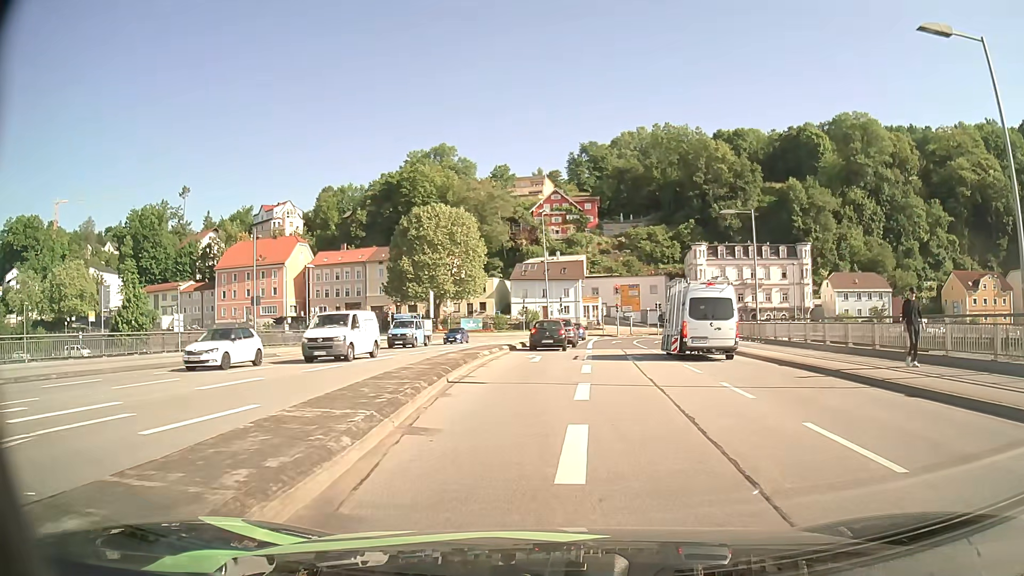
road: primary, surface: asphalt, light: Day
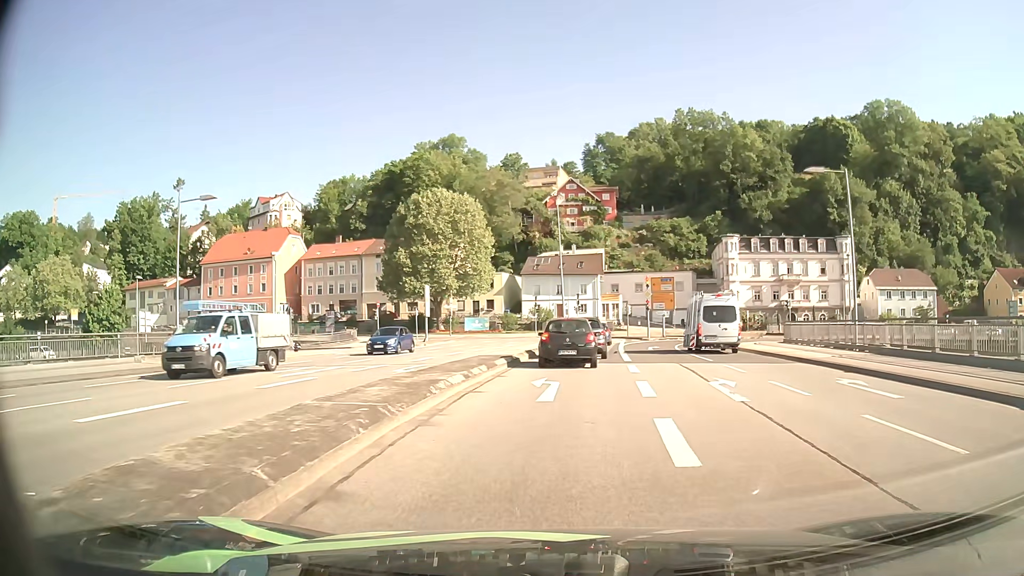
(-0.2, +11.3) m; -1°
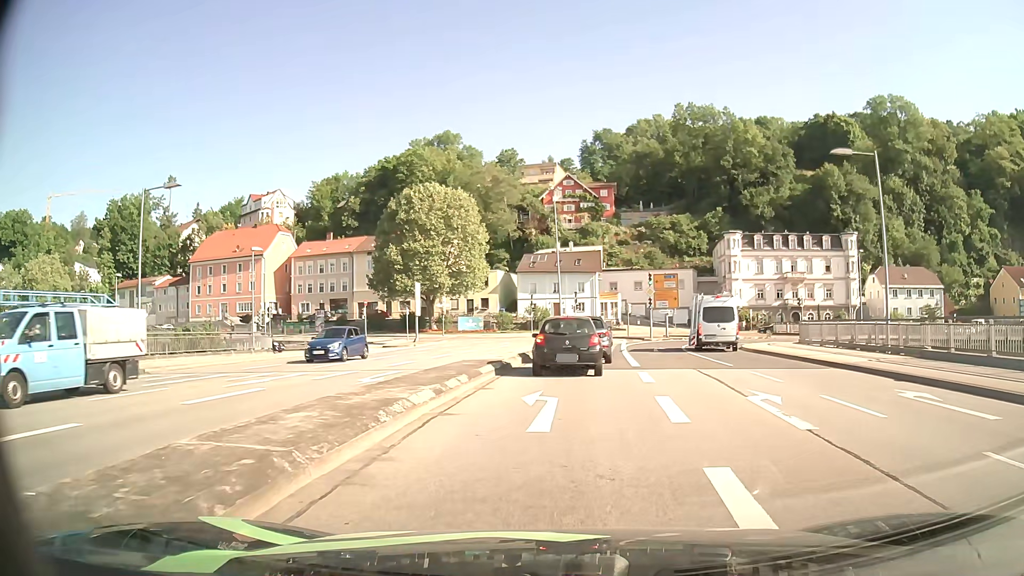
(0.0, +3.2) m; +1°
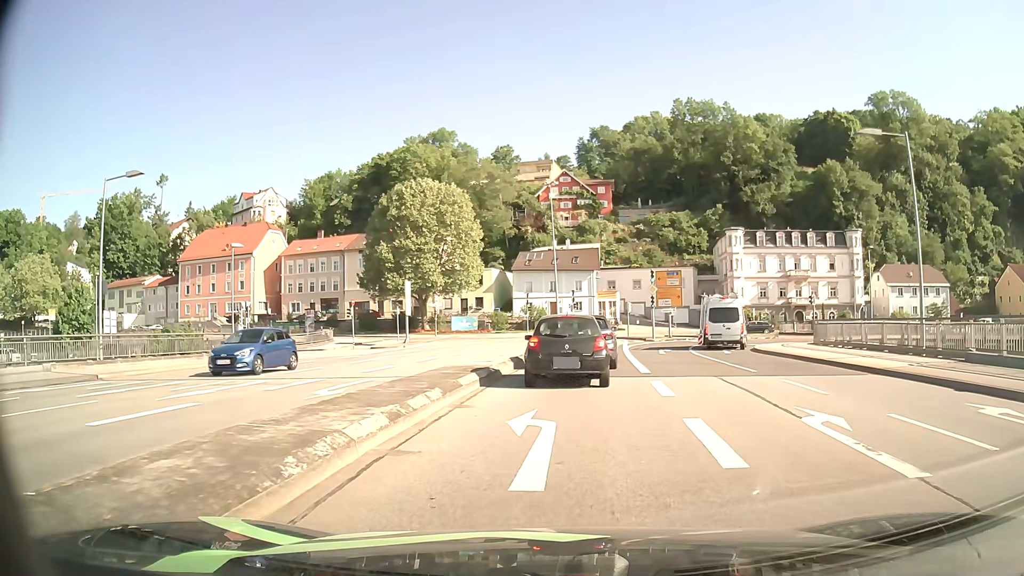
(0.0, +2.8) m; 0°
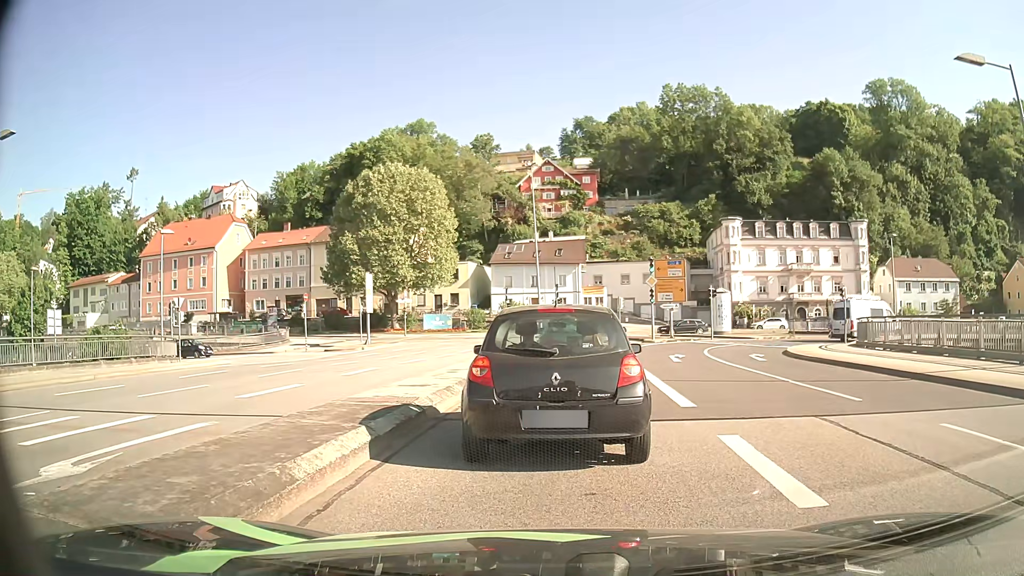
(+0.1, +7.3) m; +1°
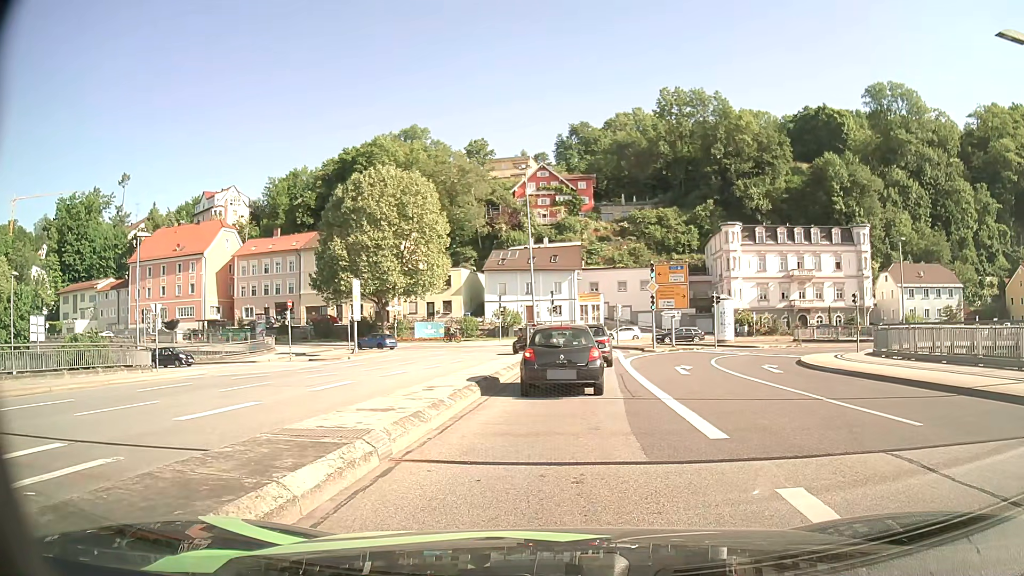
(0.0, +2.3) m; +1°
(0, +10) (0, +20) (+1, +30) (+1, +40) (-1, +50) (-7, +57) (-16, +62) (-26, +65) (-35, +68) (-45, +70) m
